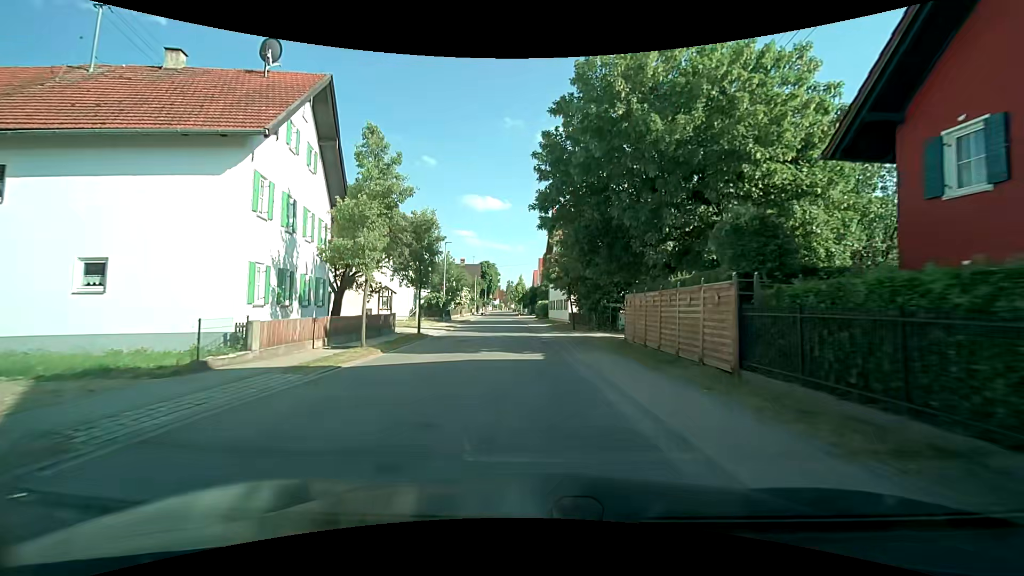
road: tertiary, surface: asphalt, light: Day
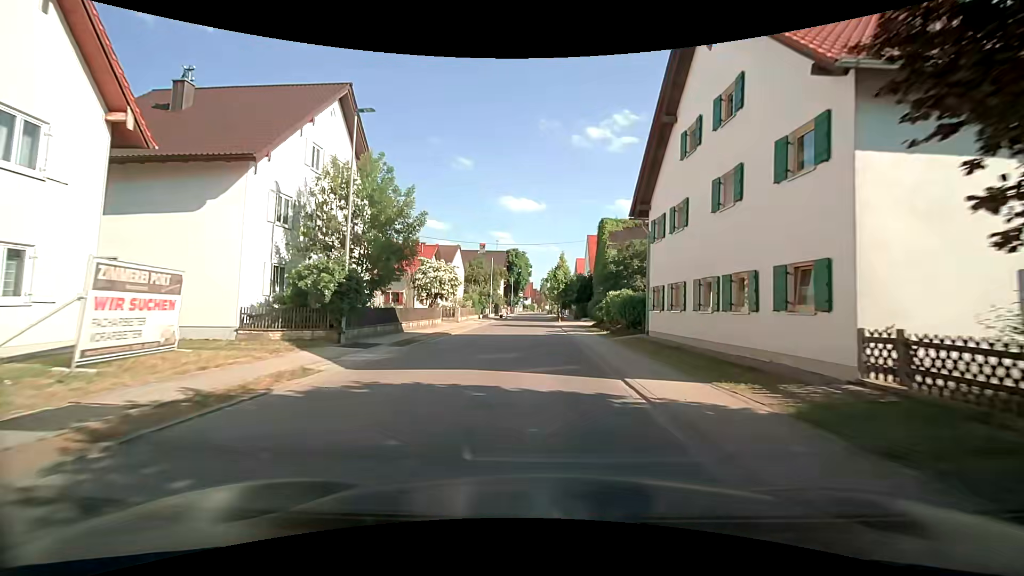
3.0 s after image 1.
(-1.9, +34.9) m; -4°
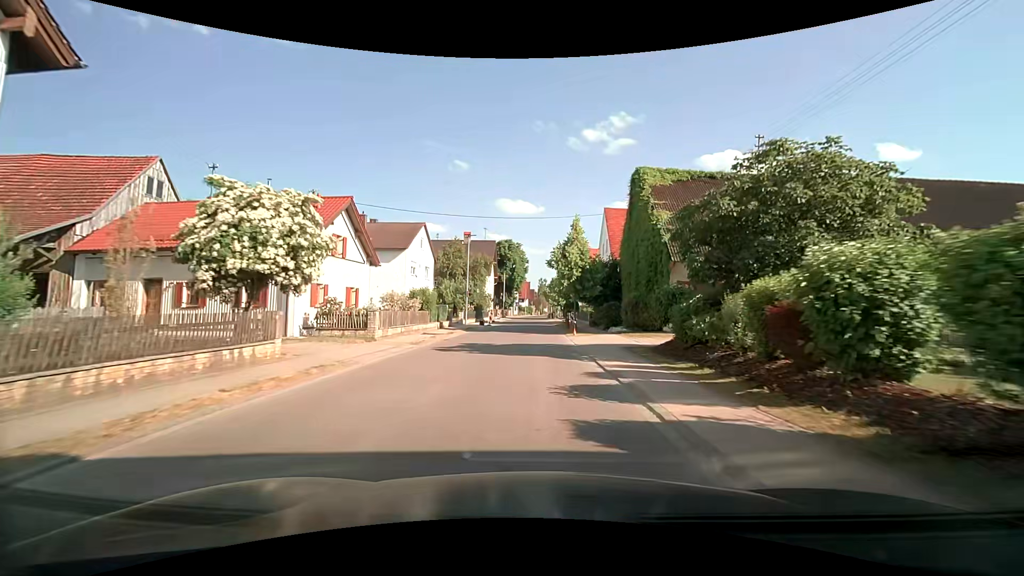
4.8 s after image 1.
(+0.1, +20.9) m; 0°
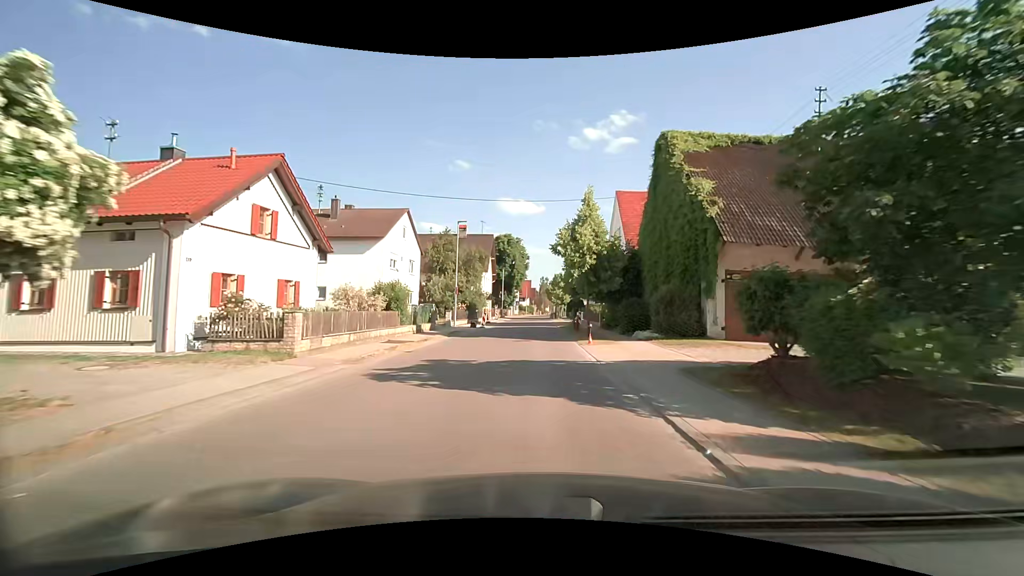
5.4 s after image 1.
(0.0, +7.0) m; 0°
(0, +10) (0, +20) (0, +30) (0, +40) (0, +50) (0, +60) (0, +70) (0, +80) (+1, +90) (+1, +100) m
